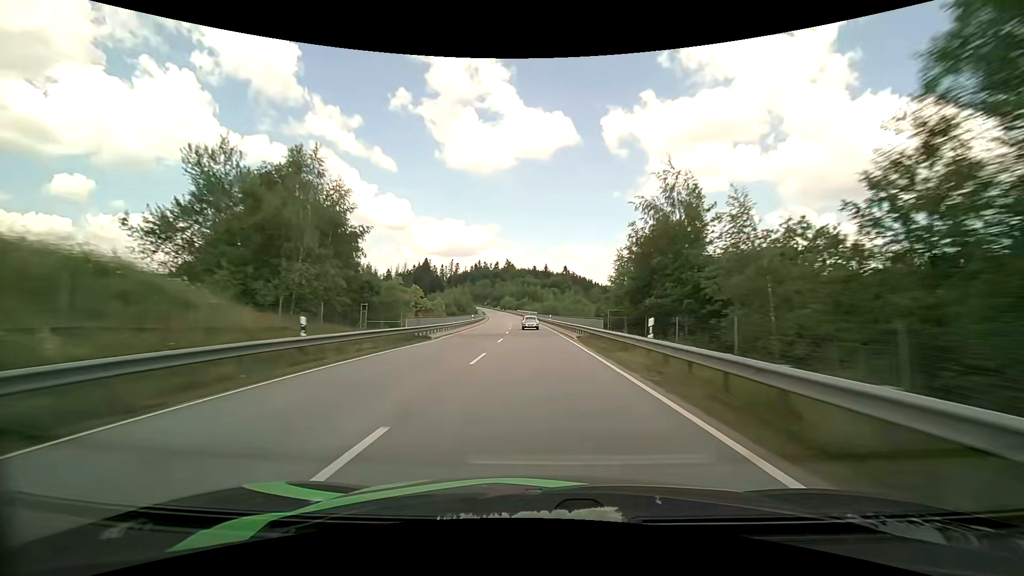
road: primary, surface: asphalt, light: Day
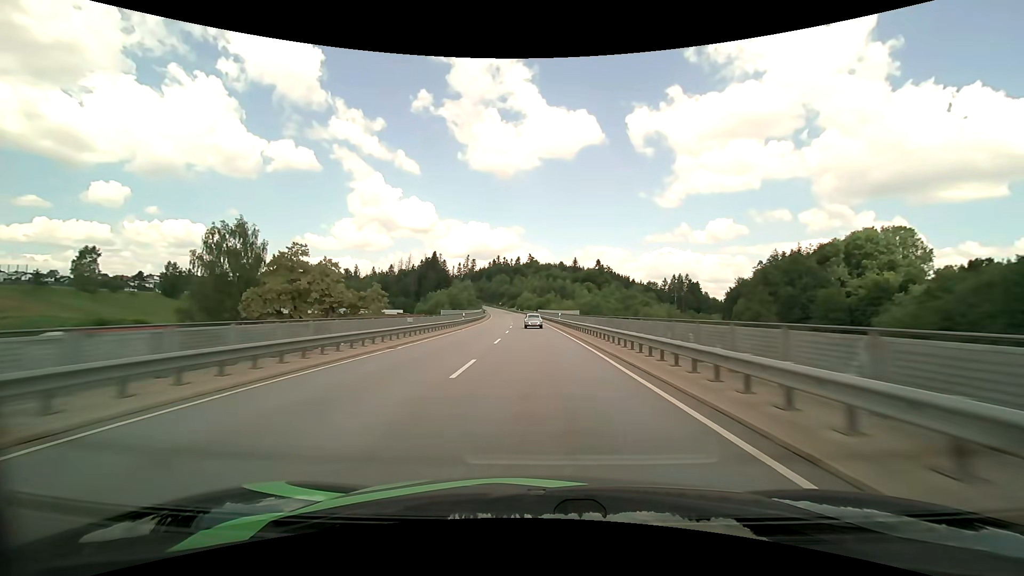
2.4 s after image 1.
(-1.3, +62.8) m; -3°
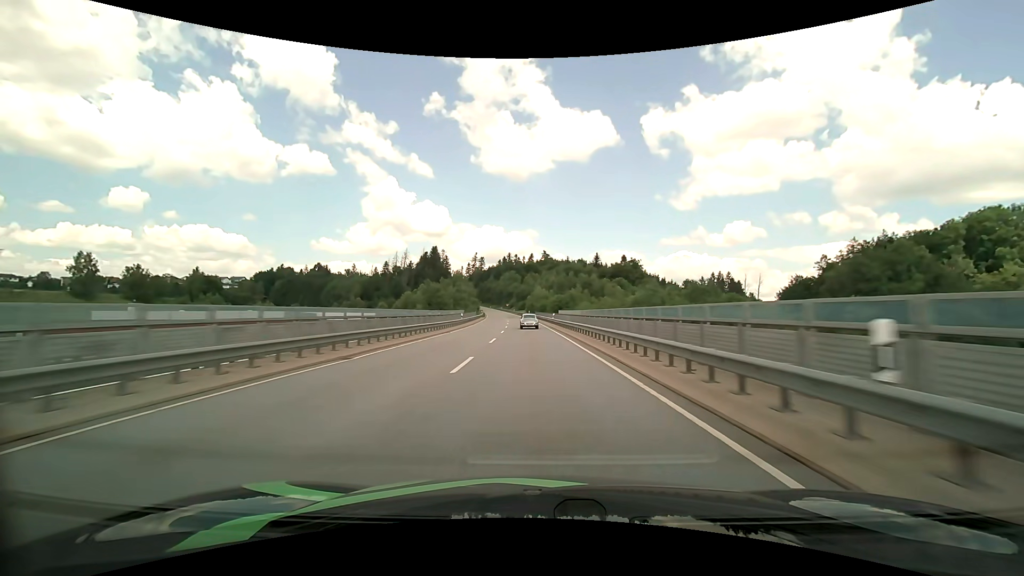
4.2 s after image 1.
(-0.7, +46.8) m; -2°
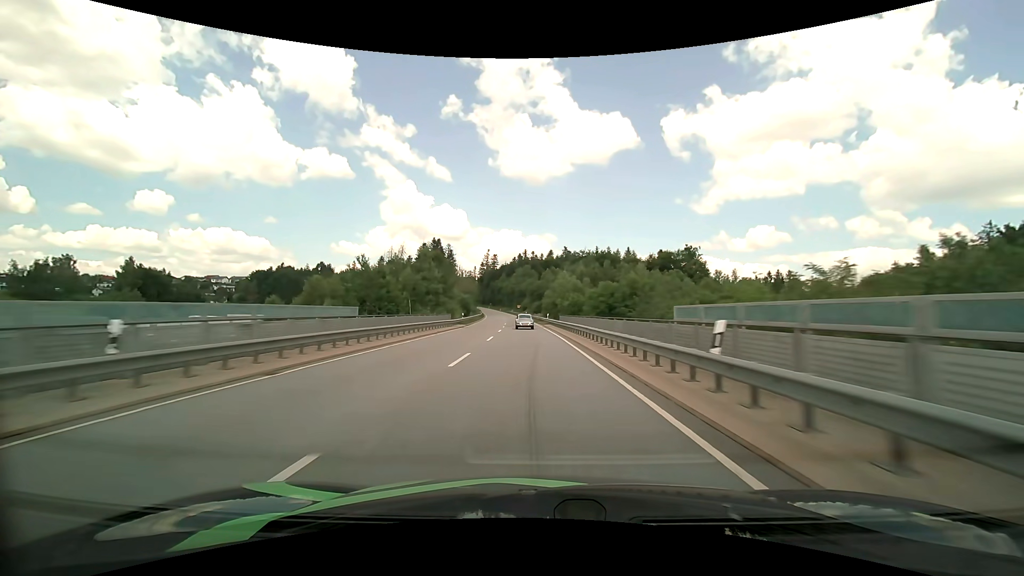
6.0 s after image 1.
(-0.9, +46.4) m; -2°
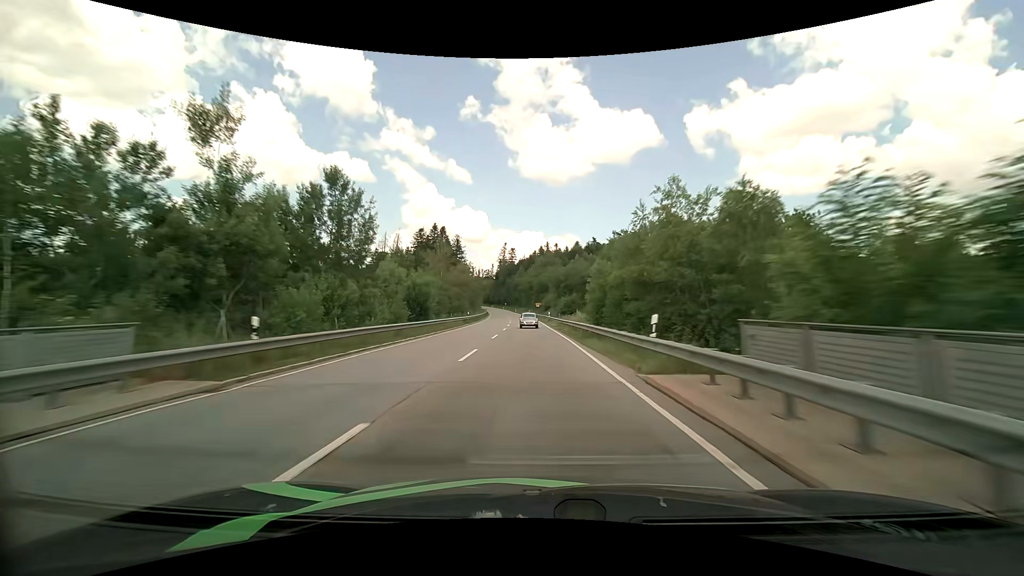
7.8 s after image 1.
(-1.1, +46.2) m; -3°
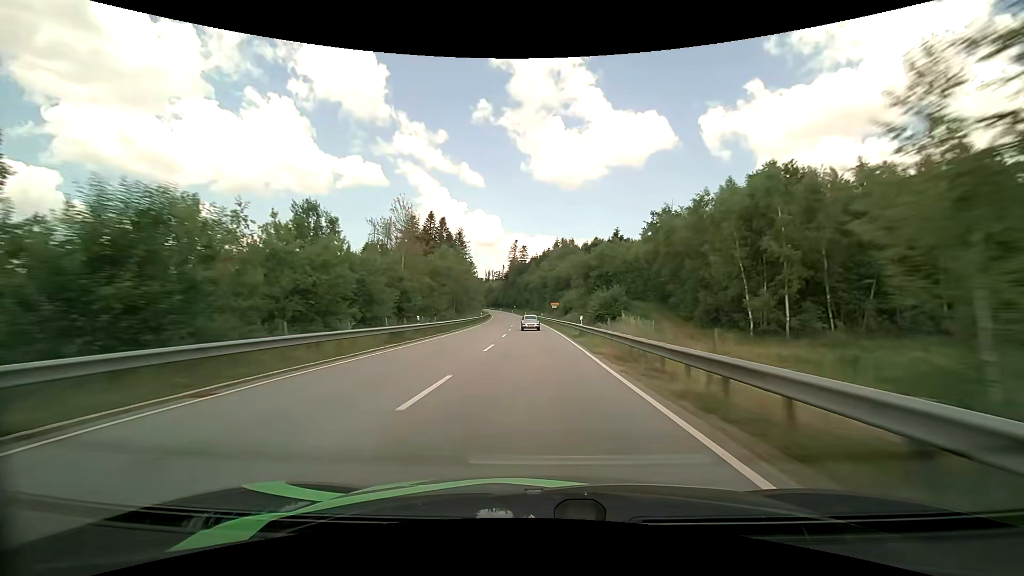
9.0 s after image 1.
(-0.4, +30.9) m; -2°
(0, +10) (0, +20) (0, +30) (-1, +40) (-1, +50) (-1, +60) (-2, +70) (-2, +80) (-3, +90) (-3, +100) m
